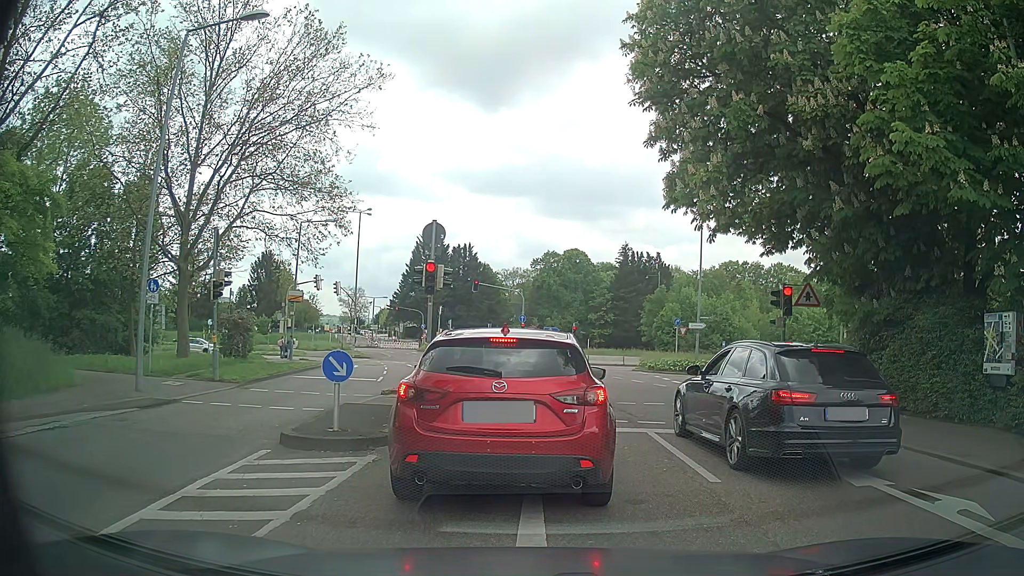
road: tertiary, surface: asphalt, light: Day
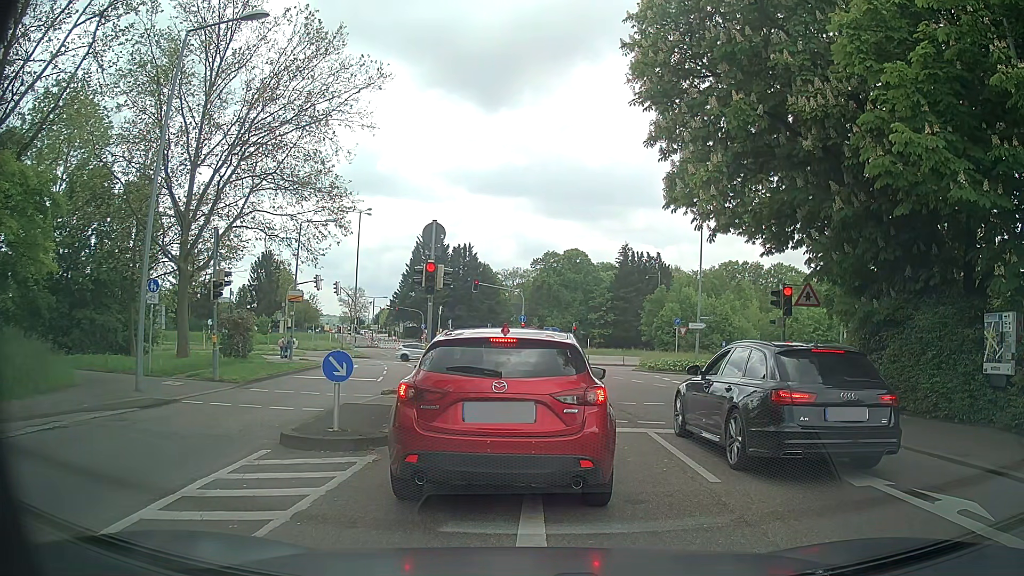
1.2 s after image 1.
(0.0, 0.0) m; 0°
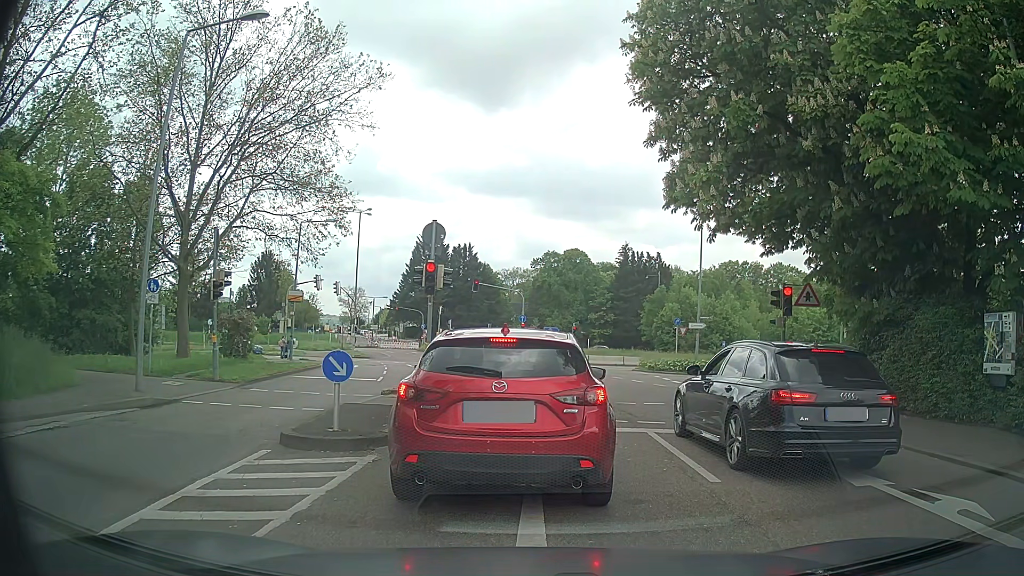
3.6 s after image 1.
(0.0, 0.0) m; 0°
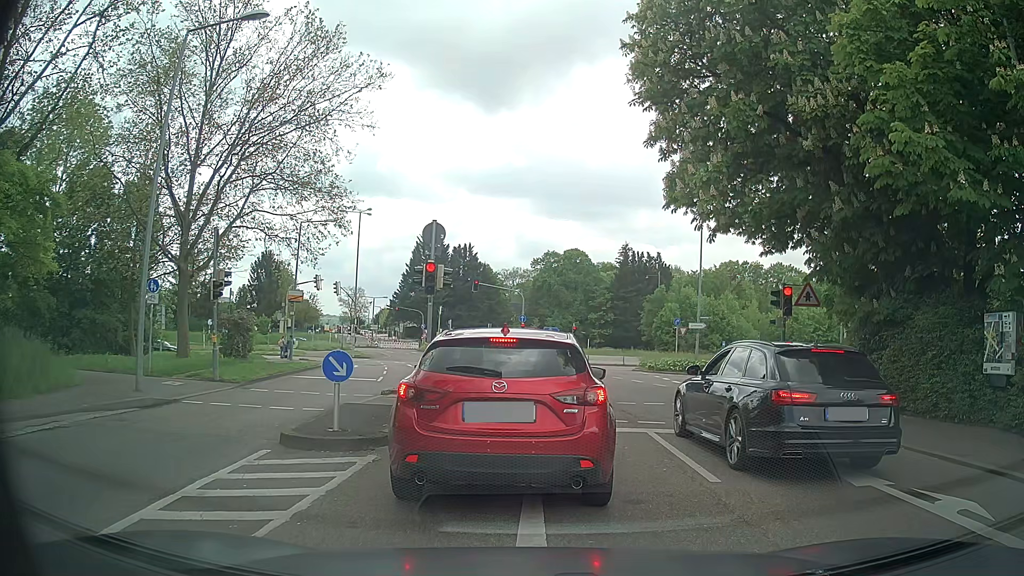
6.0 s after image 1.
(0.0, 0.0) m; 0°
